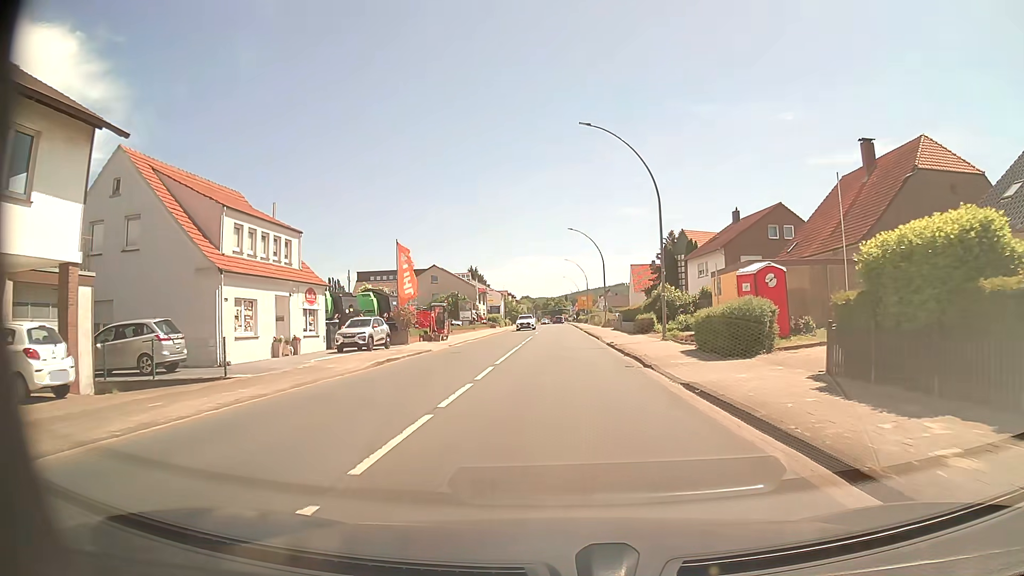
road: primary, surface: asphalt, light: Day
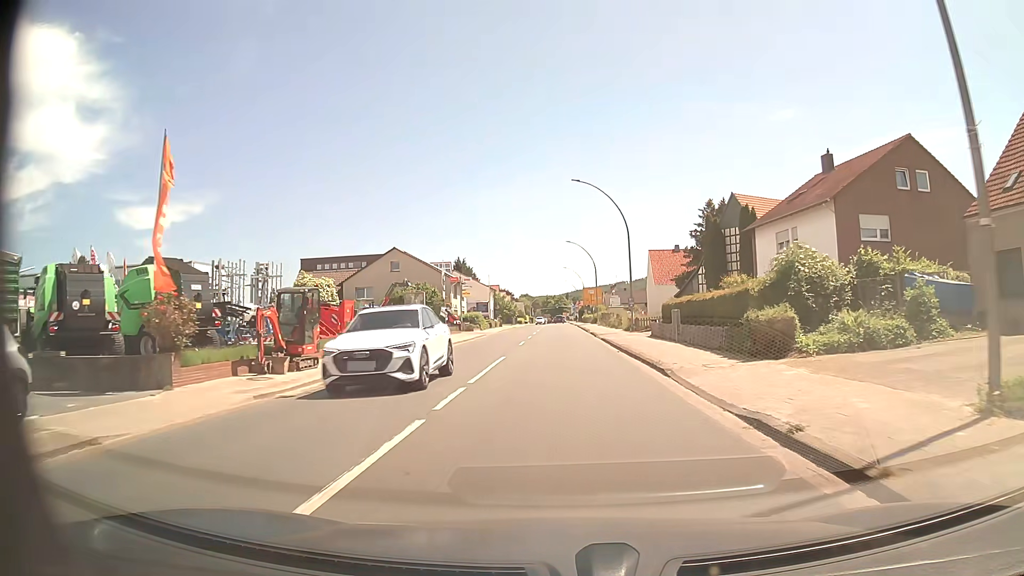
(-0.1, +24.0) m; 0°
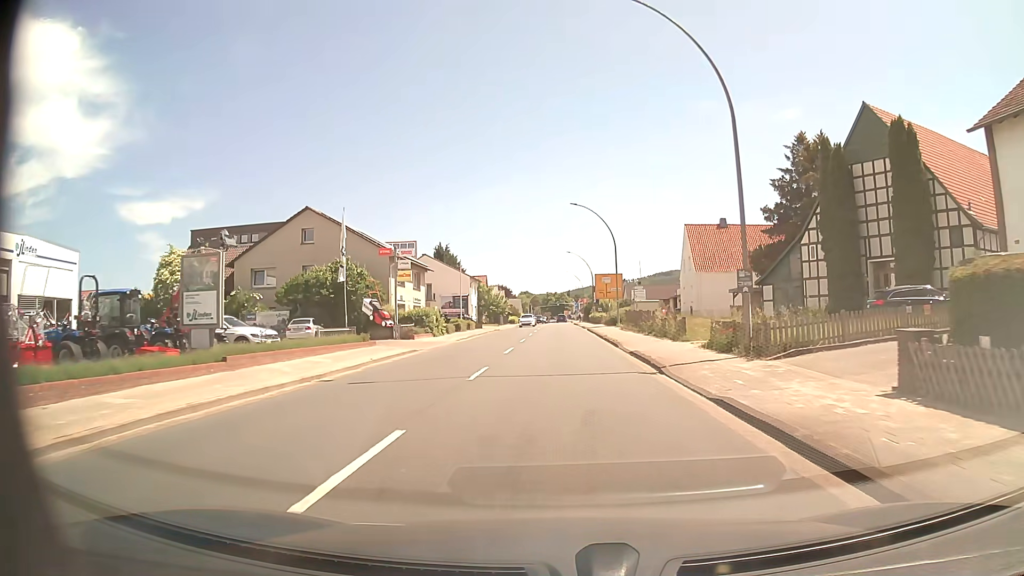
(-0.1, +26.7) m; 0°
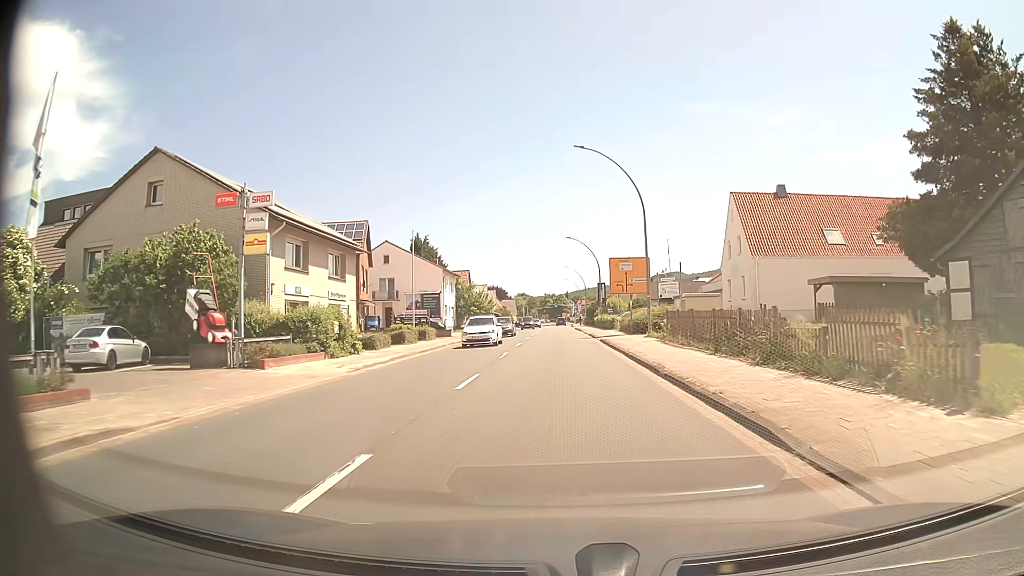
(0.0, +19.7) m; 0°
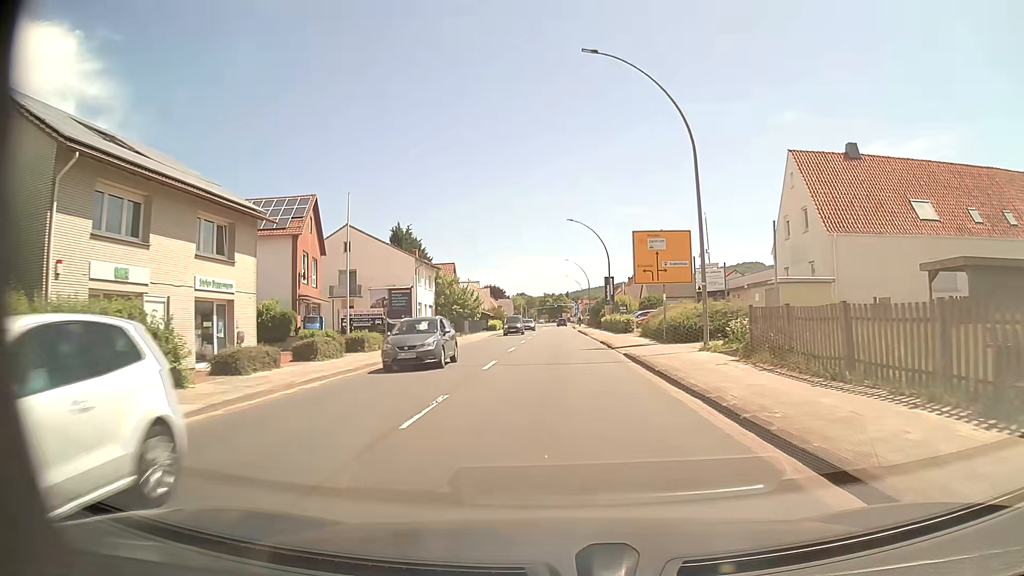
(0.0, +13.5) m; 0°
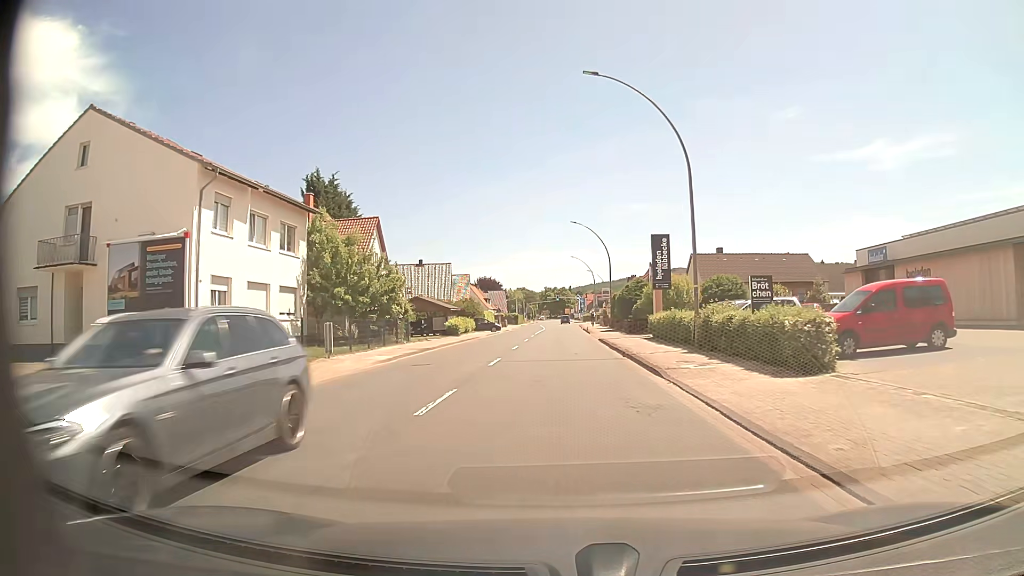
(+0.3, +35.8) m; +1°
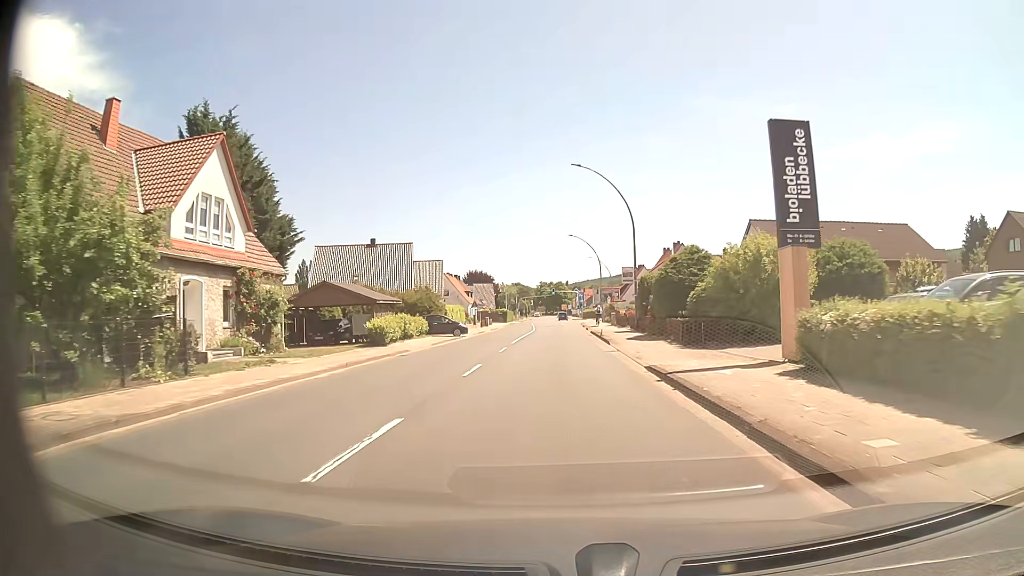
(0.0, +22.3) m; 0°
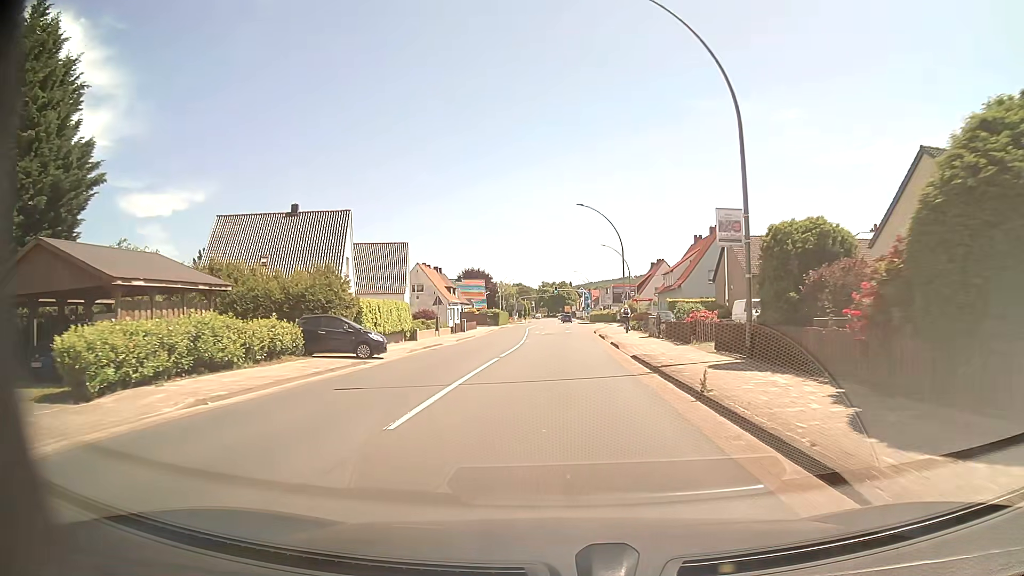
(-0.1, +22.6) m; 0°
(0, +10) (0, +20) (0, +30) (0, +40) (+1, +50) (+1, +60) (+1, +70) (+1, +80) (+2, +90) (+2, +100) m
